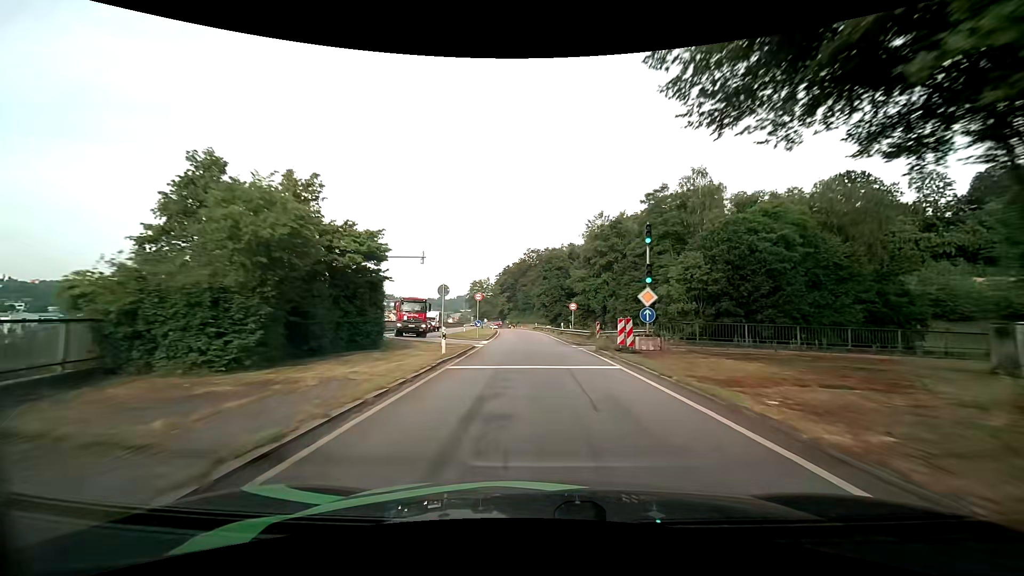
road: primary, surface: asphalt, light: Day
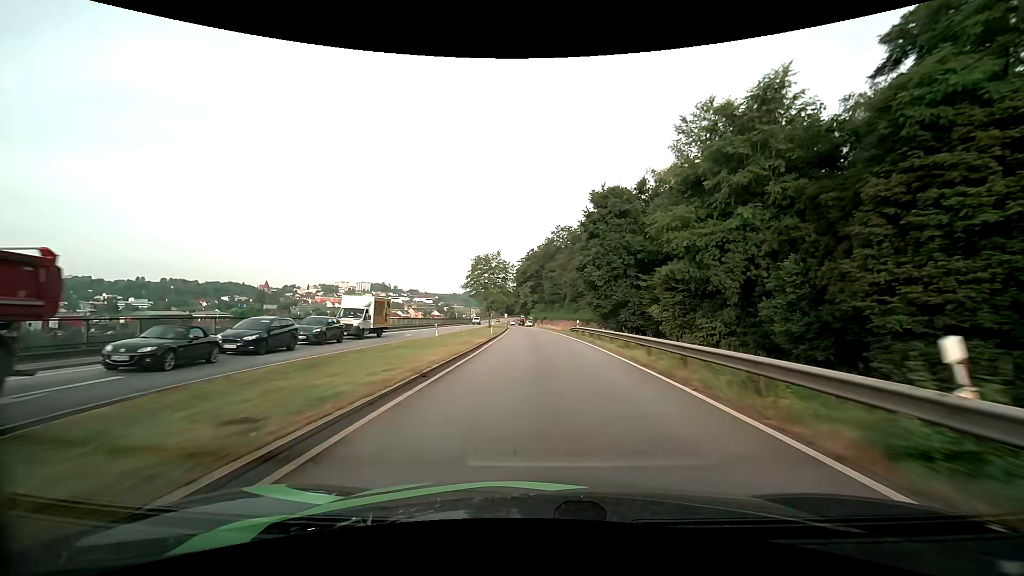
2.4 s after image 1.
(-0.9, +40.0) m; -3°
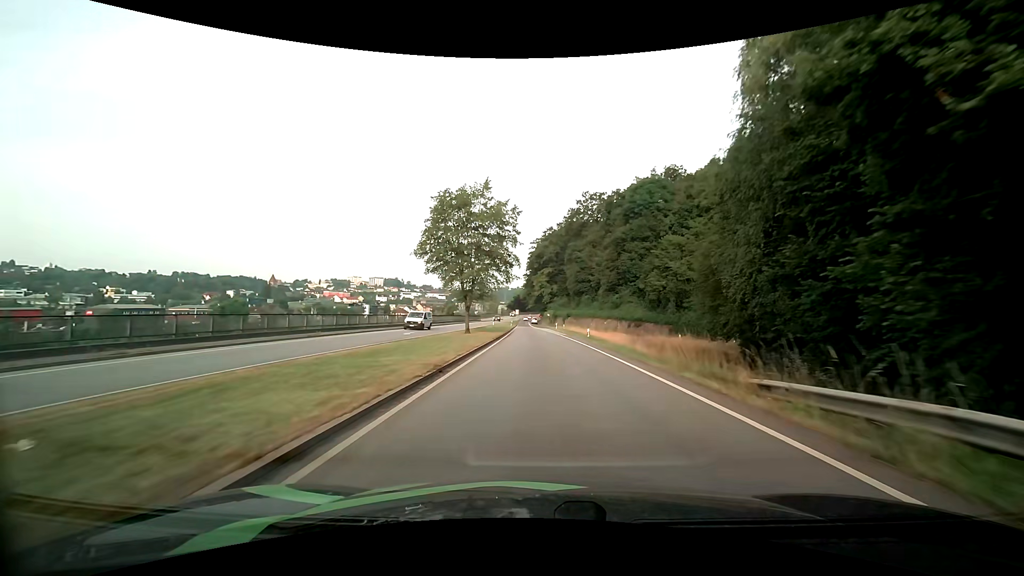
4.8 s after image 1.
(-0.6, +39.7) m; -2°
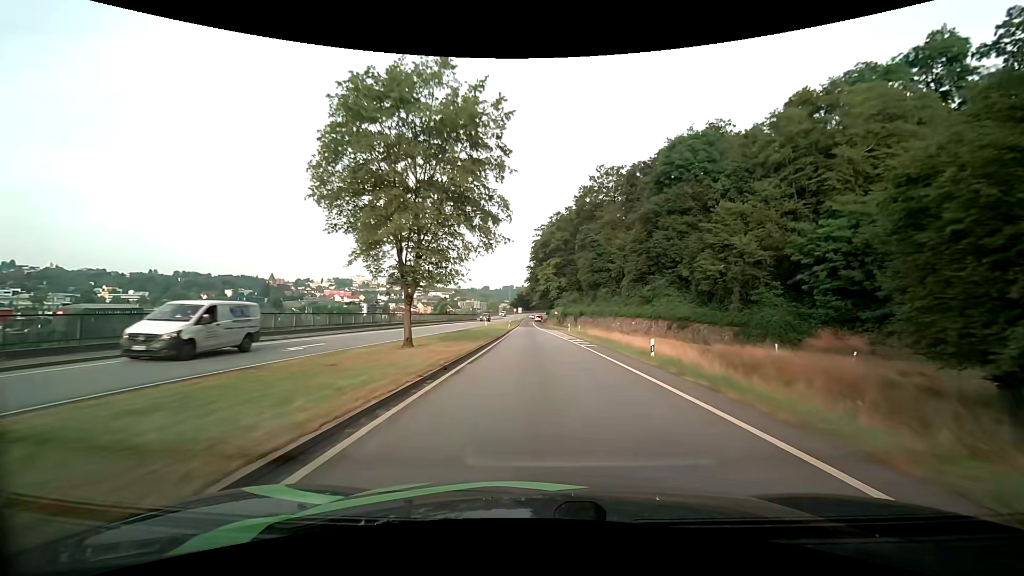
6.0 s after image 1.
(0.0, +19.4) m; 0°
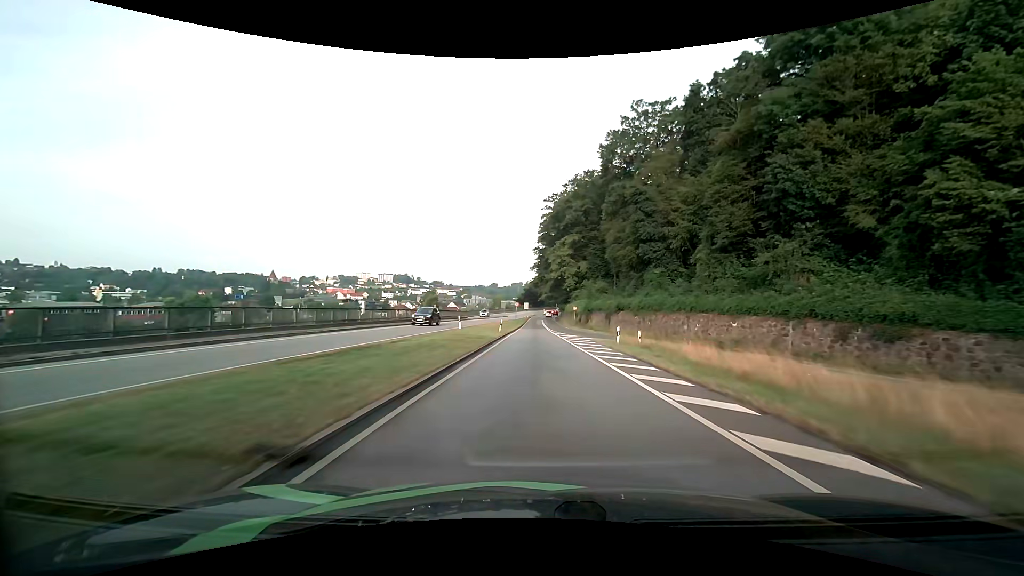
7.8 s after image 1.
(-0.2, +28.3) m; -1°
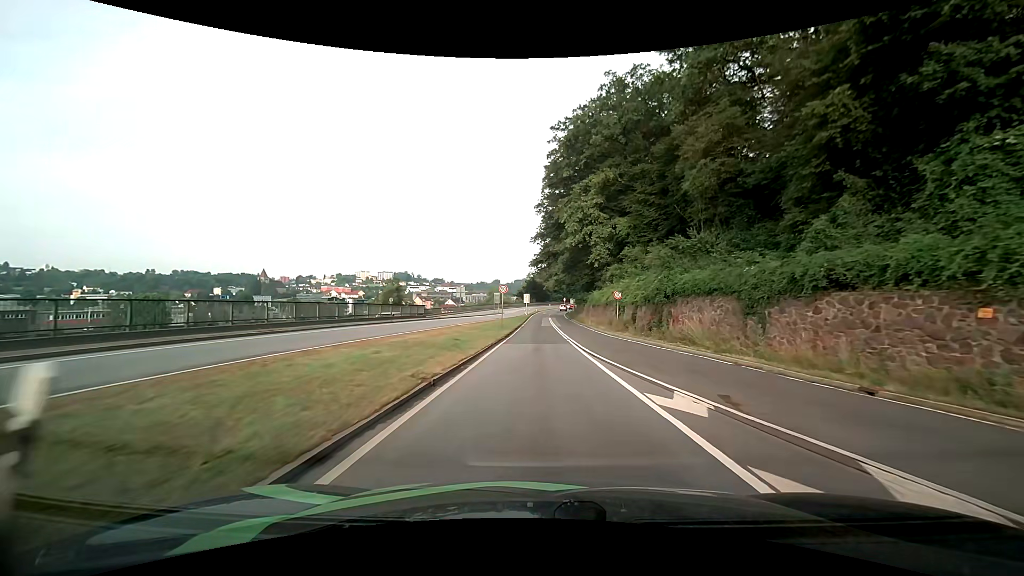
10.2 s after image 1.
(-0.2, +34.5) m; 0°
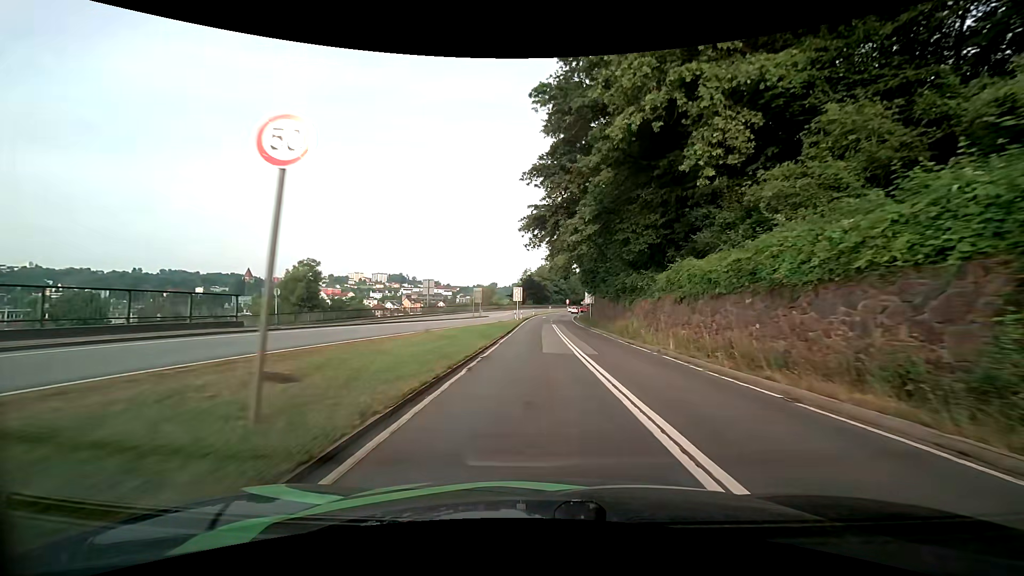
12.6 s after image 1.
(0.0, +31.3) m; 0°
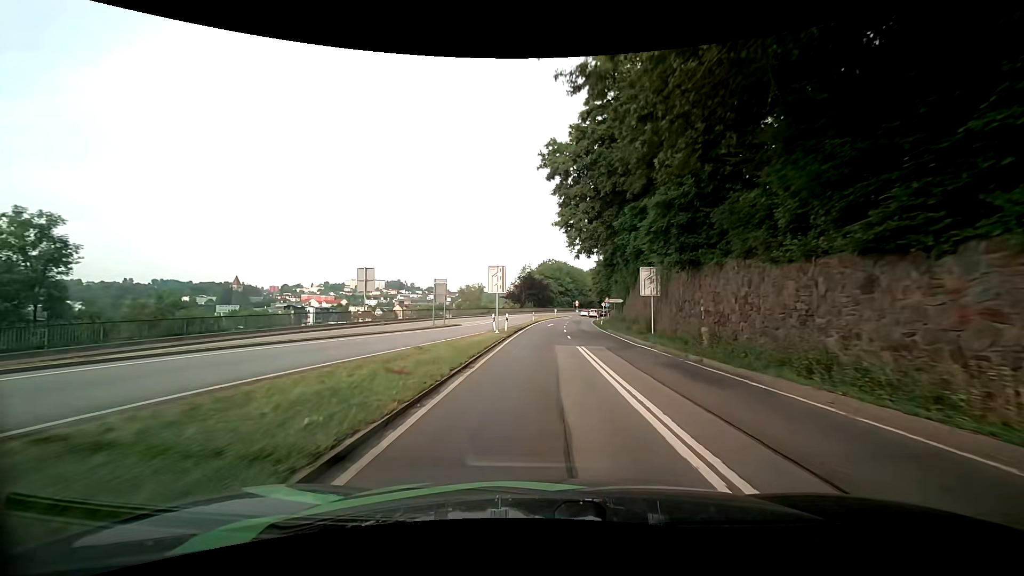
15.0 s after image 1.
(0.0, +30.3) m; -1°
(0, +10) (0, +20) (0, +30) (+1, +40) (+1, +50) (+2, +60) (+3, +70) (+4, +80) (+6, +90) (+8, +100) m
